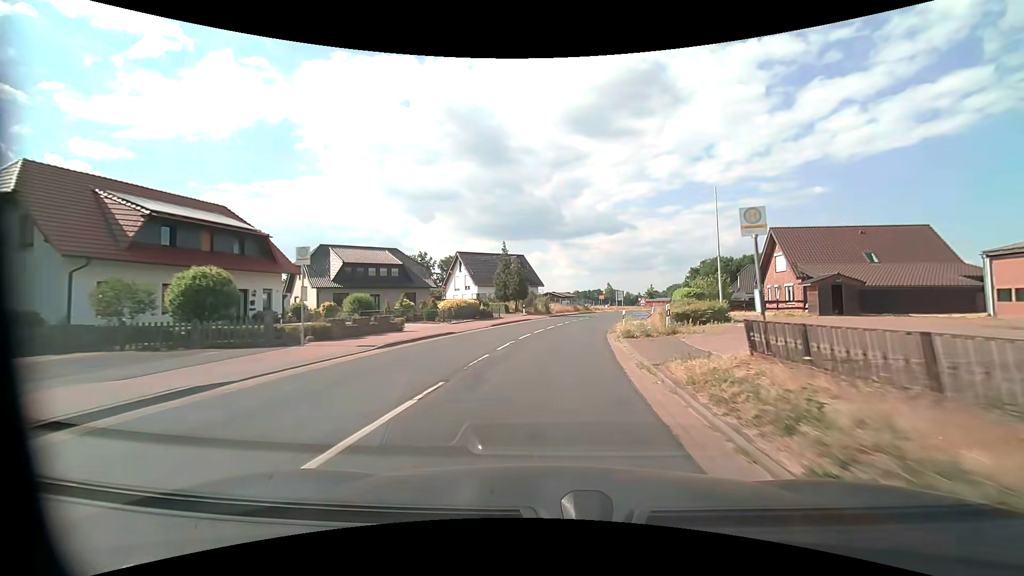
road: secondary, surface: asphalt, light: Day
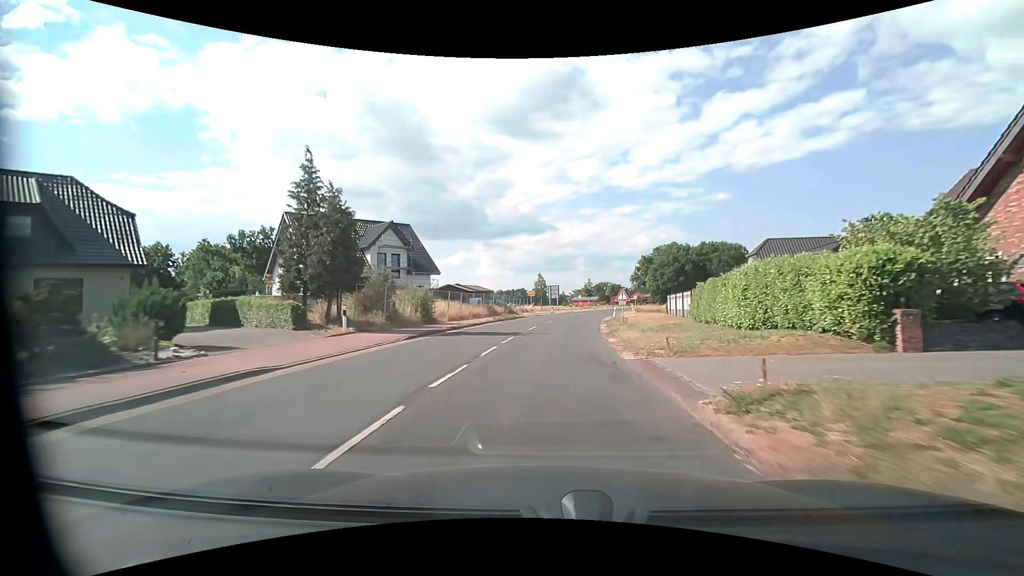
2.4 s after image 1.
(+2.6, +33.4) m; +9°
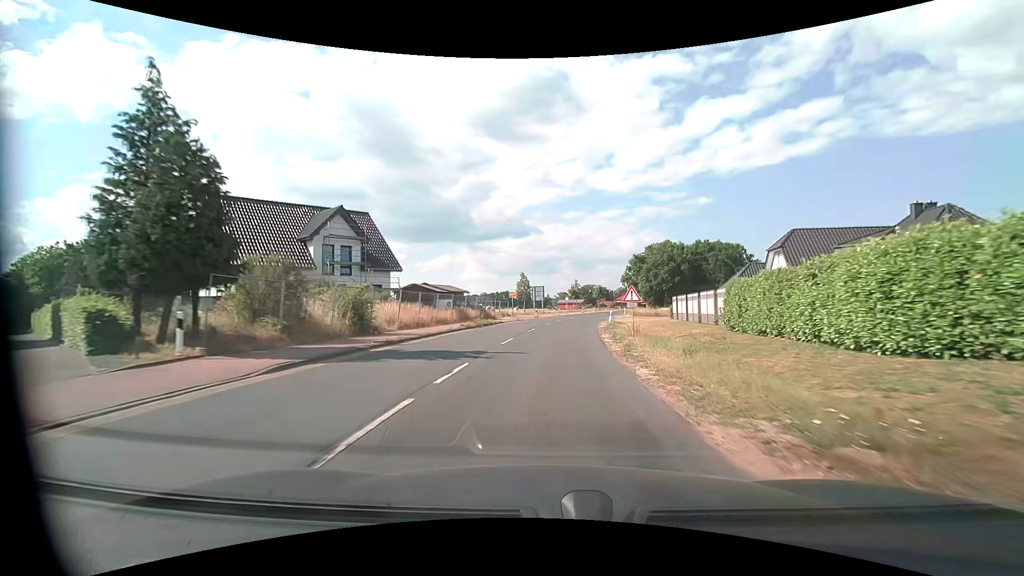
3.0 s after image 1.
(+0.1, +8.4) m; +2°
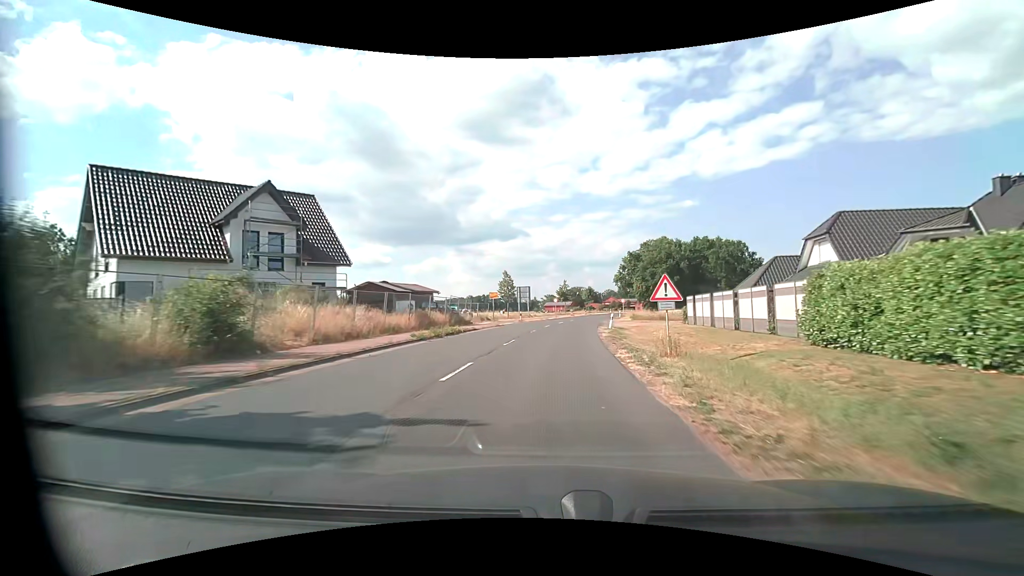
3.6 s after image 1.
(+0.1, +8.4) m; +1°
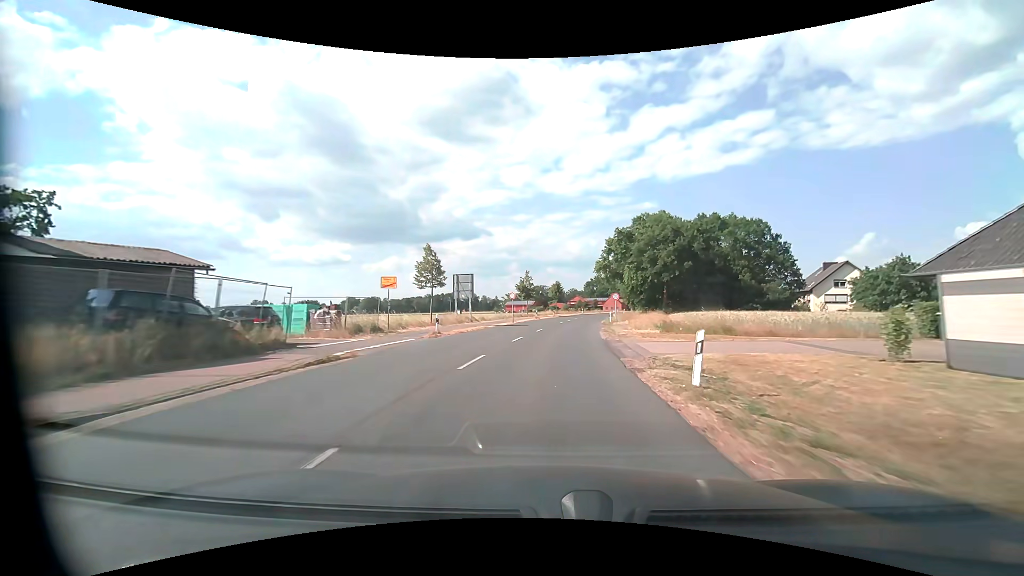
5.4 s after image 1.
(+1.0, +25.4) m; +4°
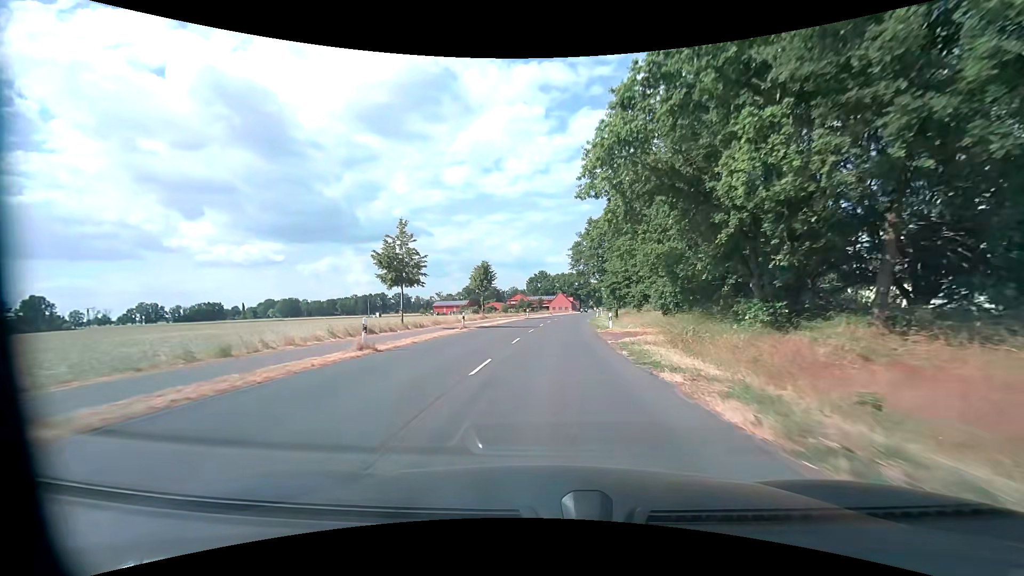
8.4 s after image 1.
(+2.7, +45.8) m; +7°
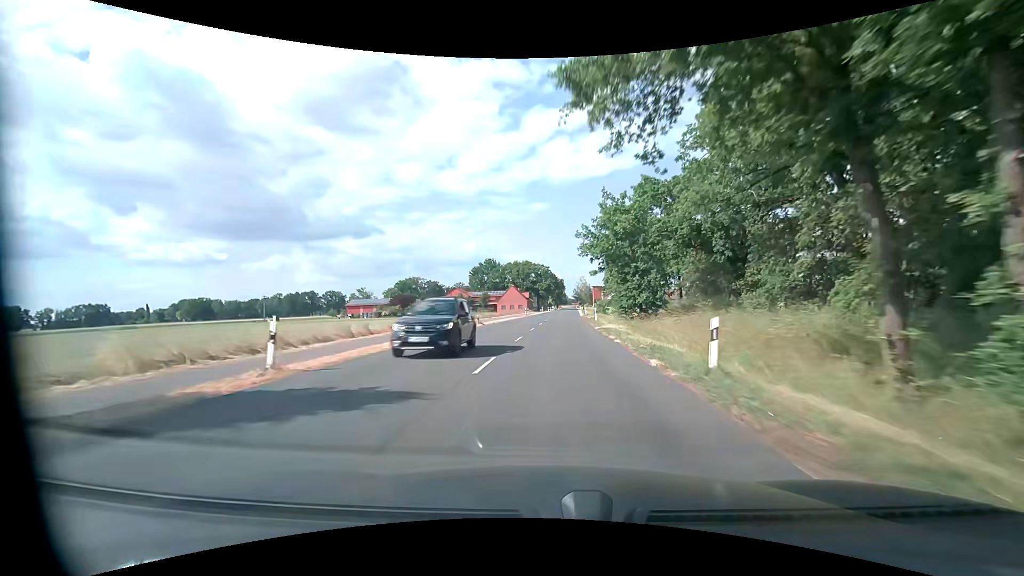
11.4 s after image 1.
(+2.3, +54.5) m; +5°
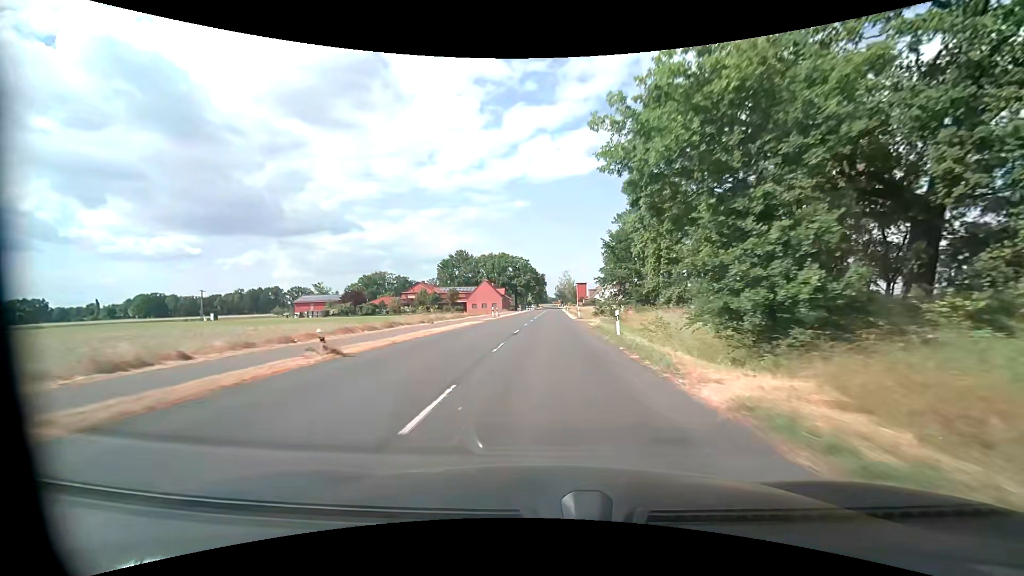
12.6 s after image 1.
(+0.5, +22.5) m; +2°
(0, +10) (0, +20) (+1, +30) (+1, +40) (+1, +50) (+1, +60) (+2, +70) (+2, +80) (+2, +90) (+2, +100) m
